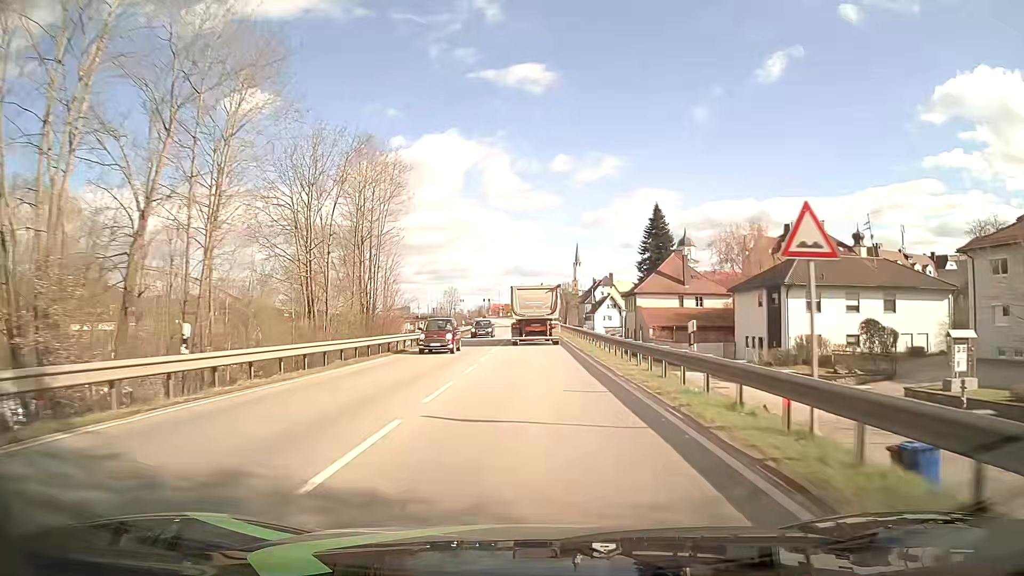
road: primary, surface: asphalt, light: Day
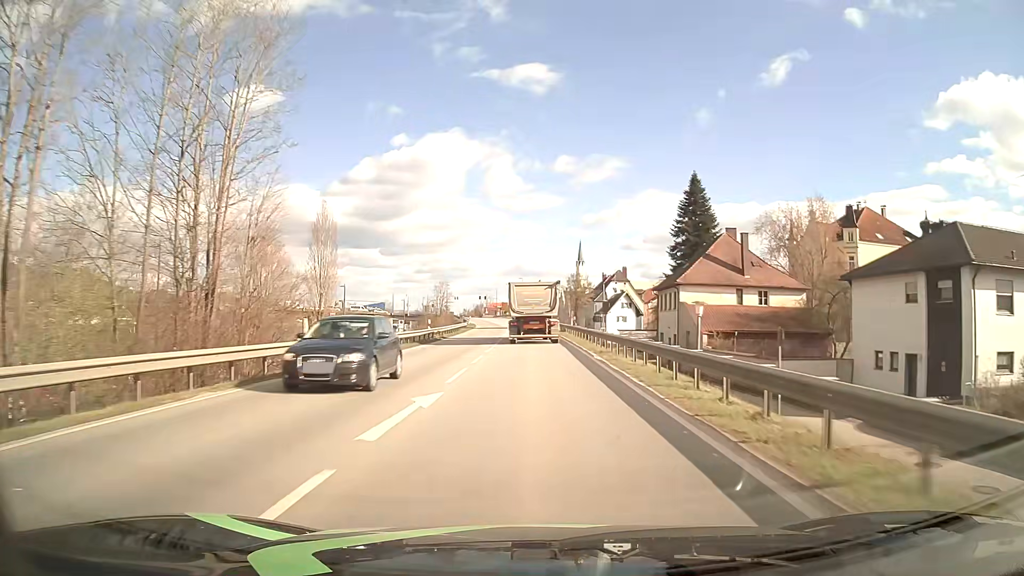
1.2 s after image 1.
(0.0, +21.3) m; 0°
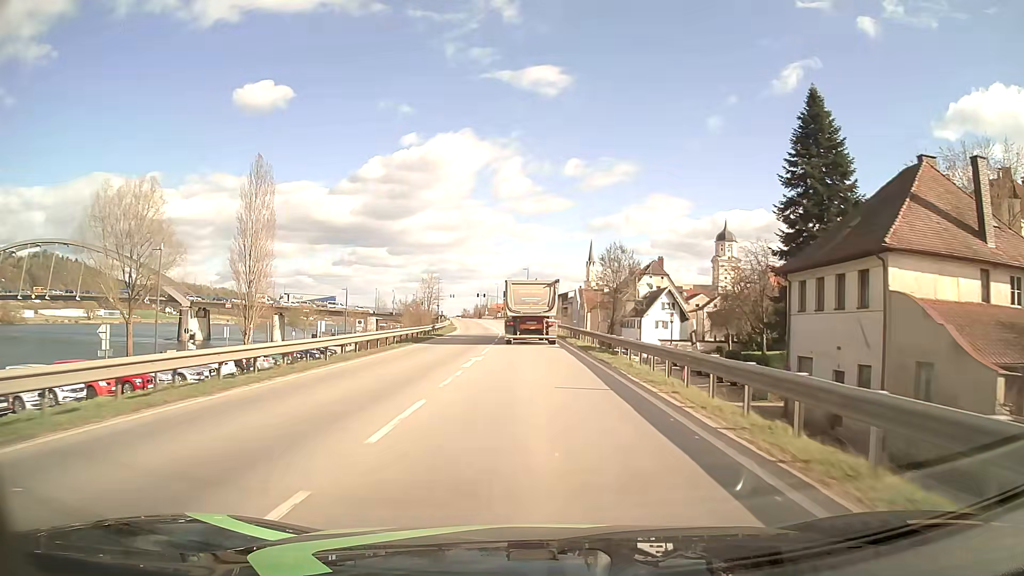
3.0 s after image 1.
(-0.1, +31.0) m; -1°
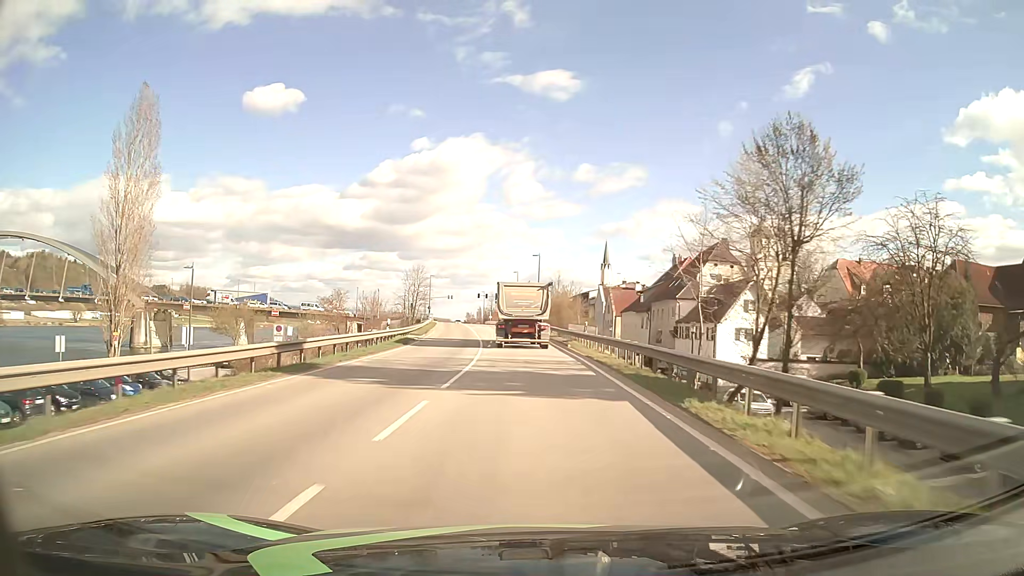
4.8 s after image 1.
(-0.2, +30.1) m; -1°
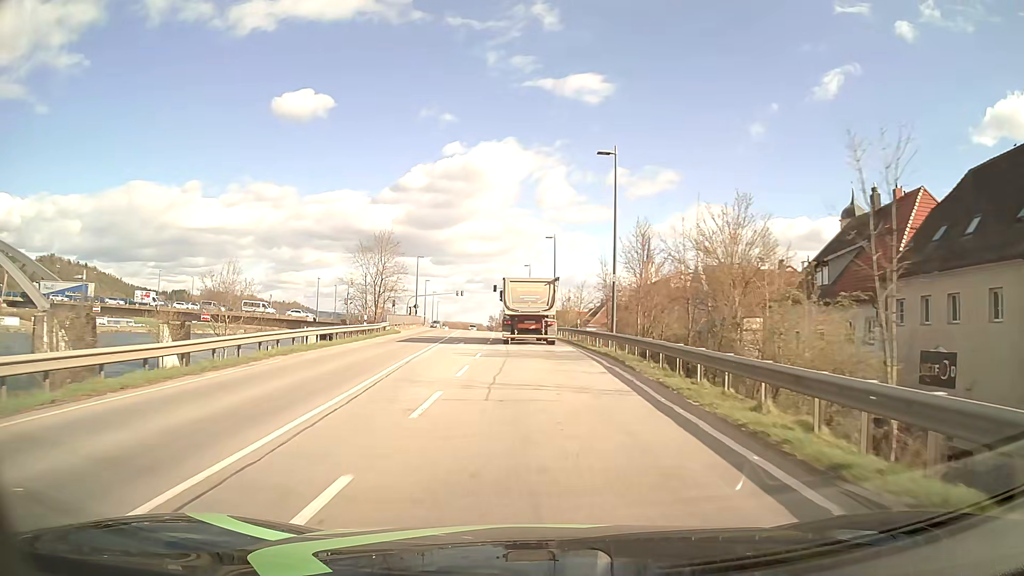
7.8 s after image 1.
(-1.3, +48.9) m; -3°
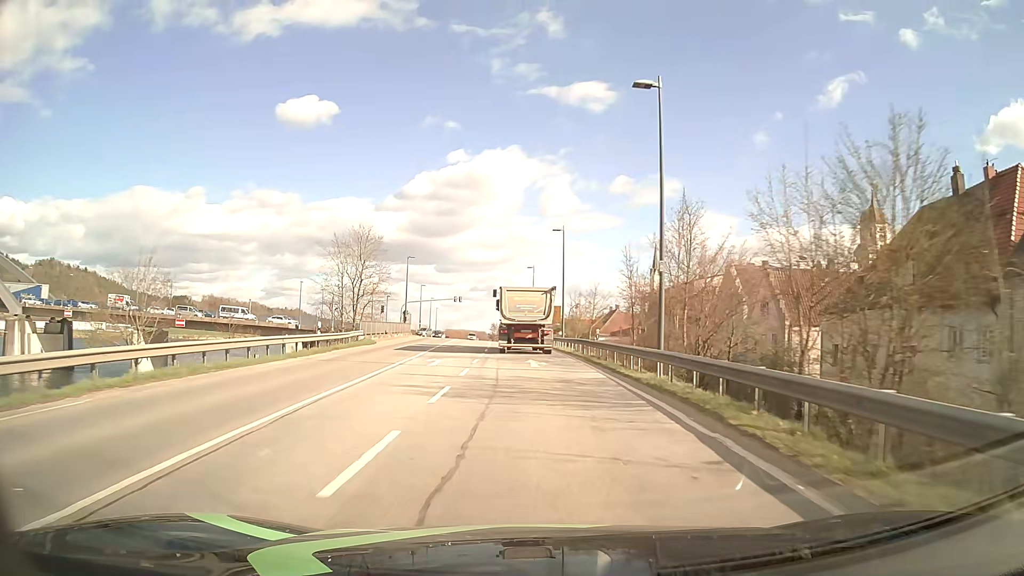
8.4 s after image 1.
(0.0, +9.7) m; 0°
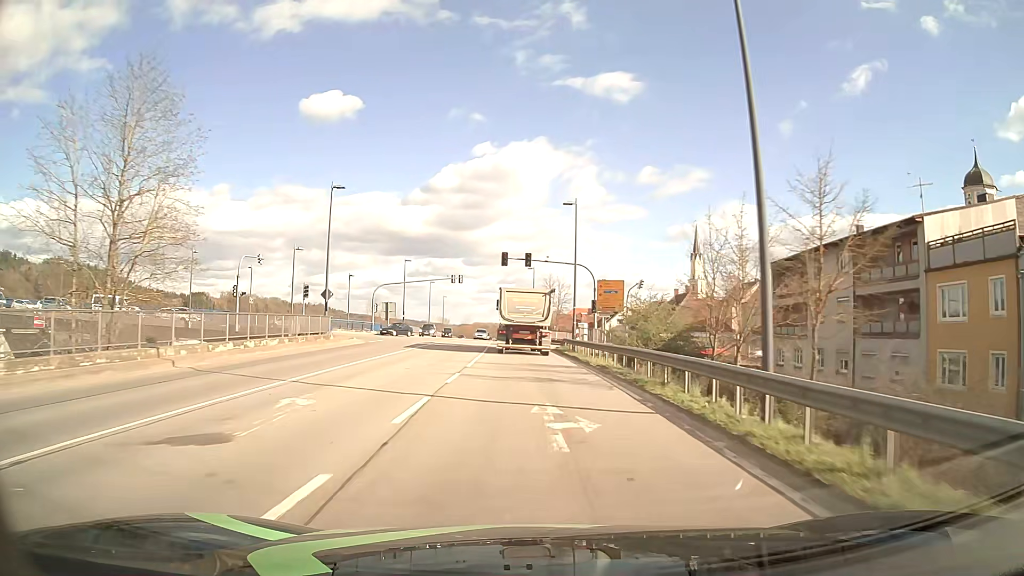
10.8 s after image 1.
(-0.7, +38.7) m; -2°
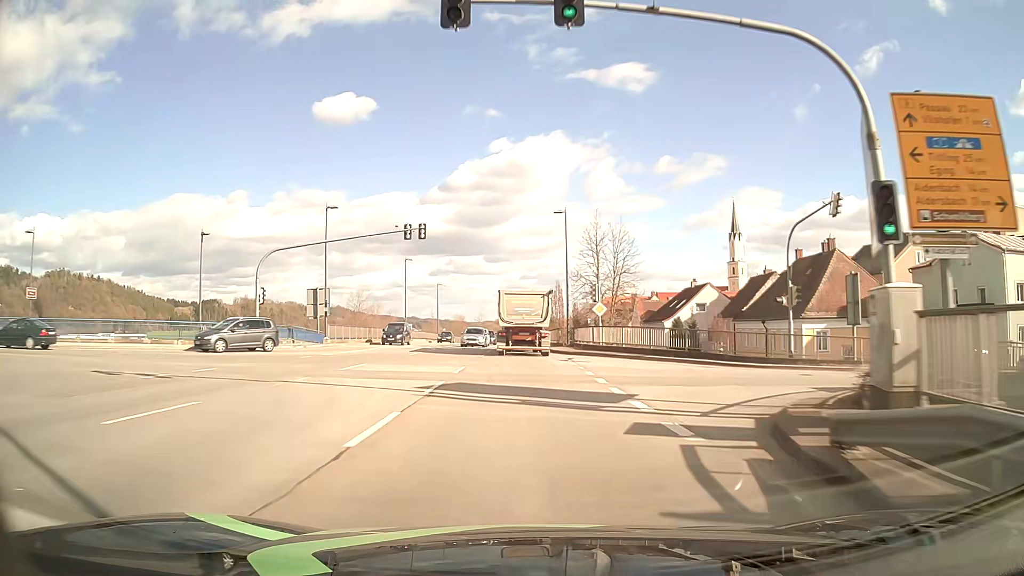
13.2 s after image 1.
(-0.9, +39.5) m; -2°
(0, +10) (0, +20) (0, +30) (-1, +40) (-1, +50) (-1, +60) (-1, +70) (-2, +80) (-2, +90) (-2, +100) m
